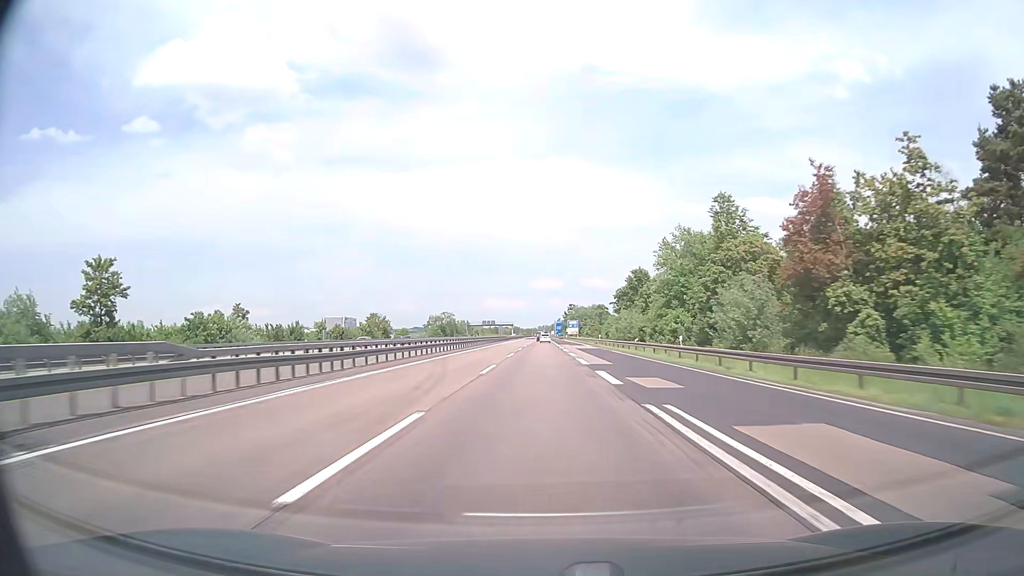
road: motorway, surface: asphalt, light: Day
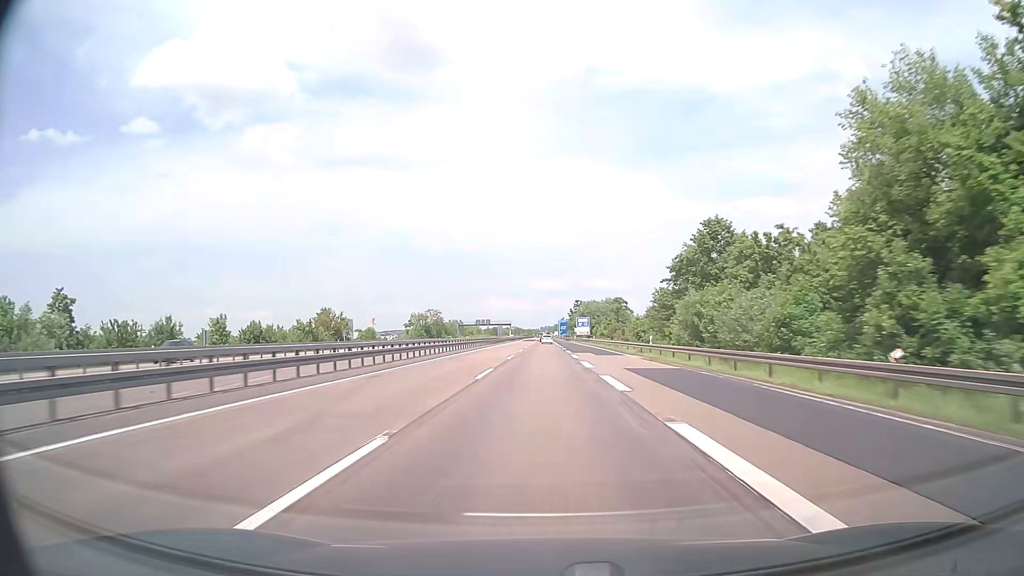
(-0.1, +38.1) m; 0°
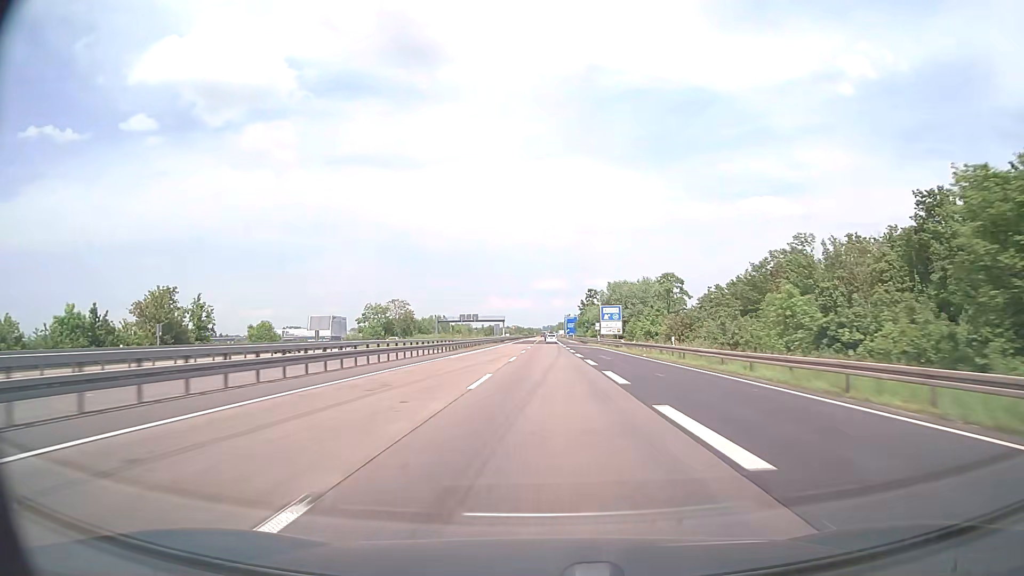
(-0.1, +57.1) m; 0°
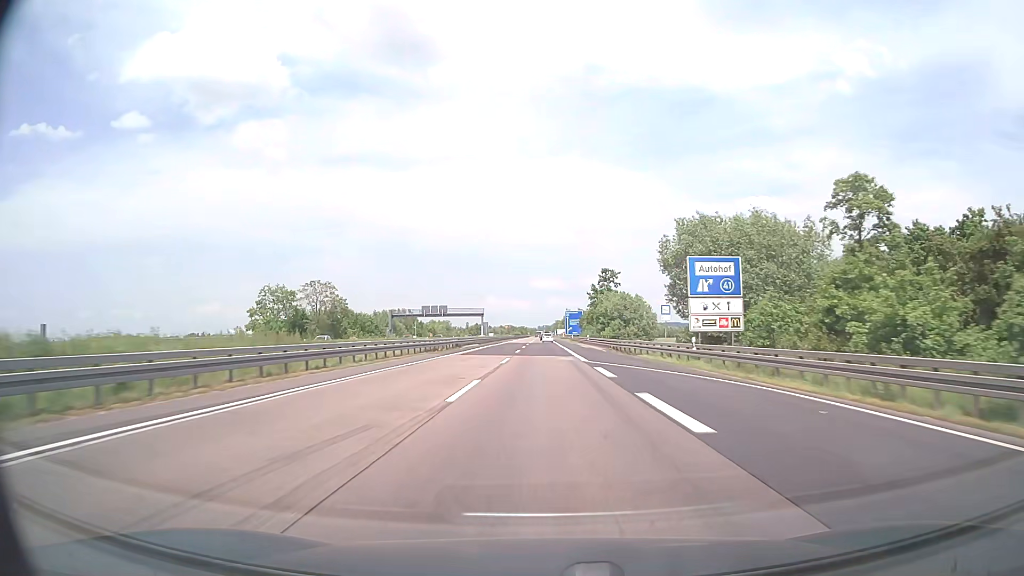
(+0.1, +57.1) m; 0°
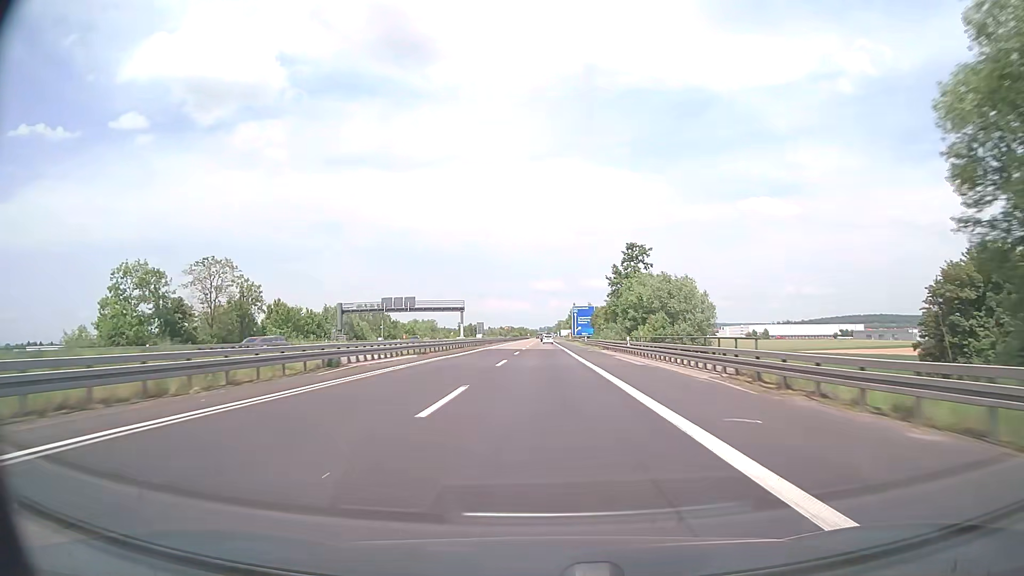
(0.0, +38.1) m; 0°
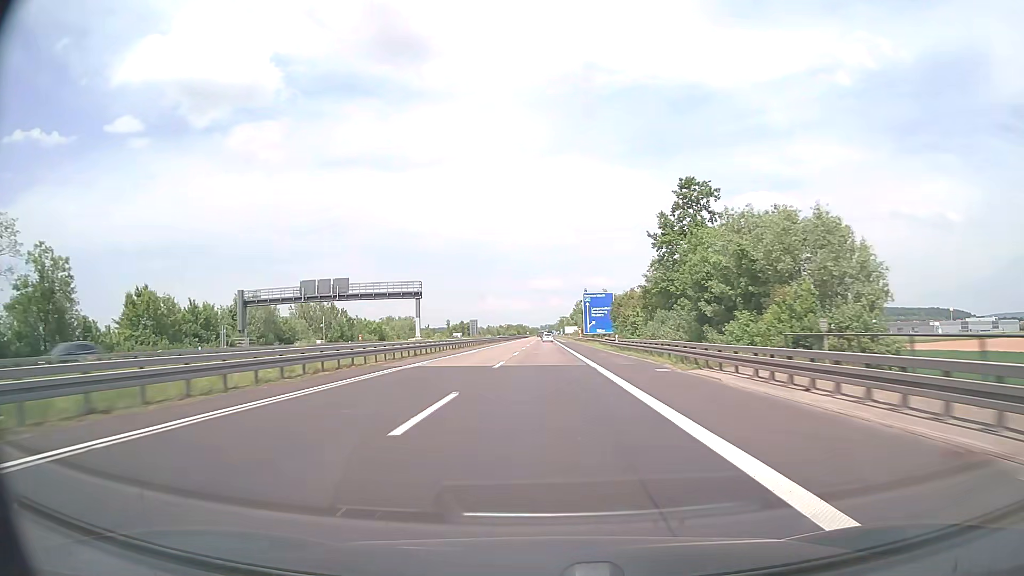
(+0.1, +38.1) m; 0°
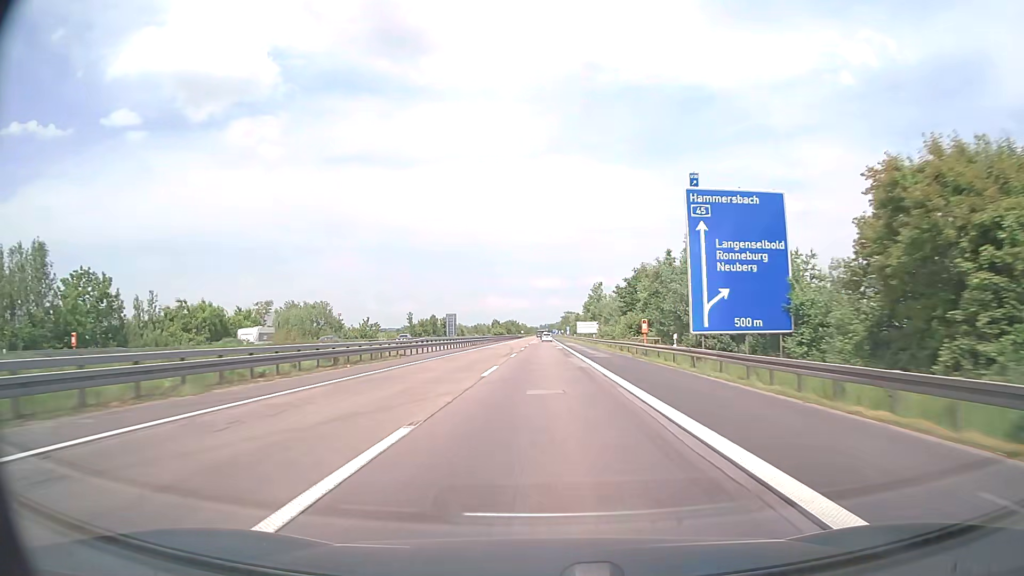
(0.0, +76.1) m; 0°
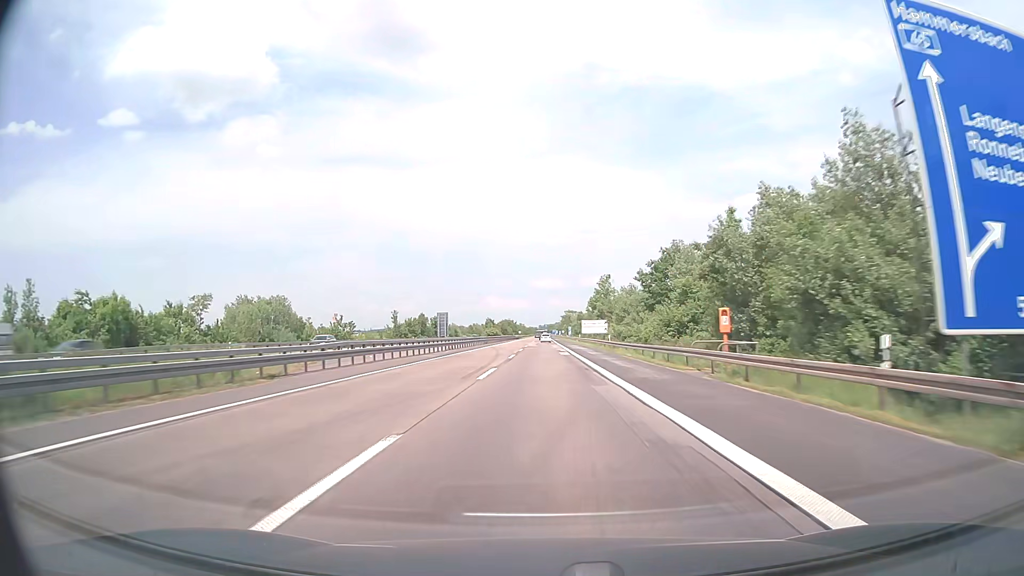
(0.0, +19.0) m; 0°
(0, +10) (0, +20) (0, +30) (0, +40) (0, +50) (0, +60) (0, +70) (0, +80) (0, +90) (0, +100) m
